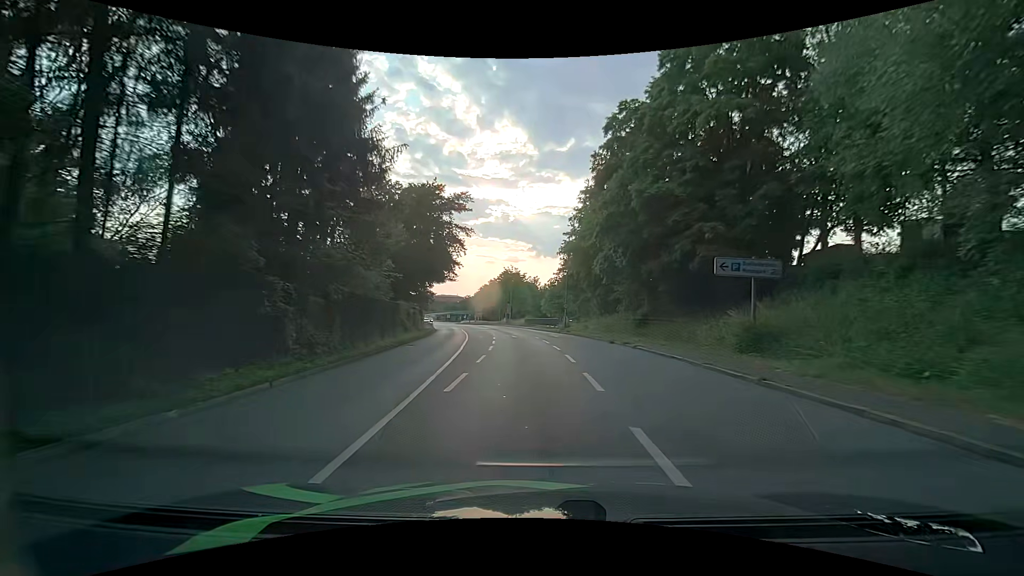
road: primary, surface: asphalt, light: Day
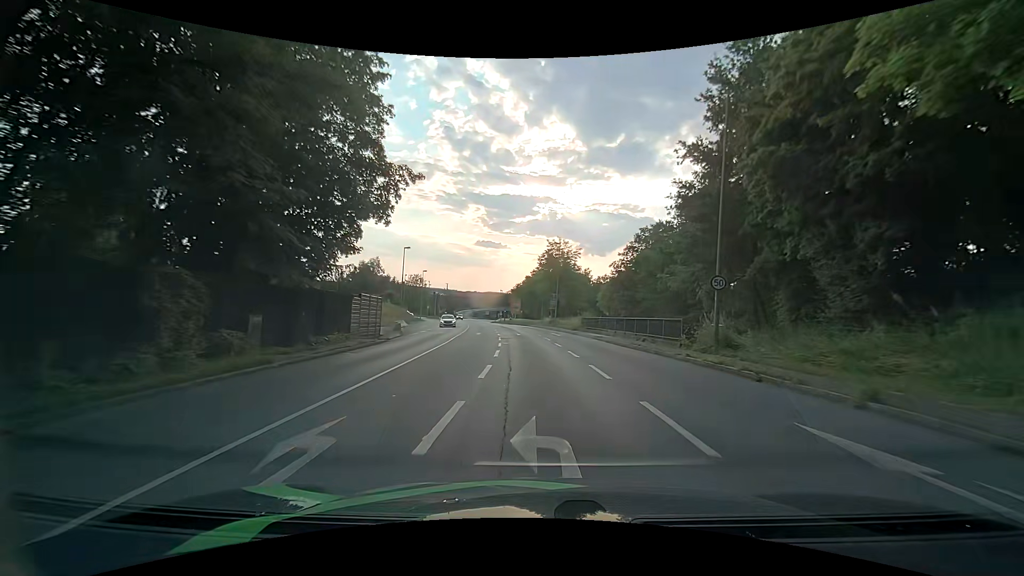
(-1.9, +34.0) m; -5°
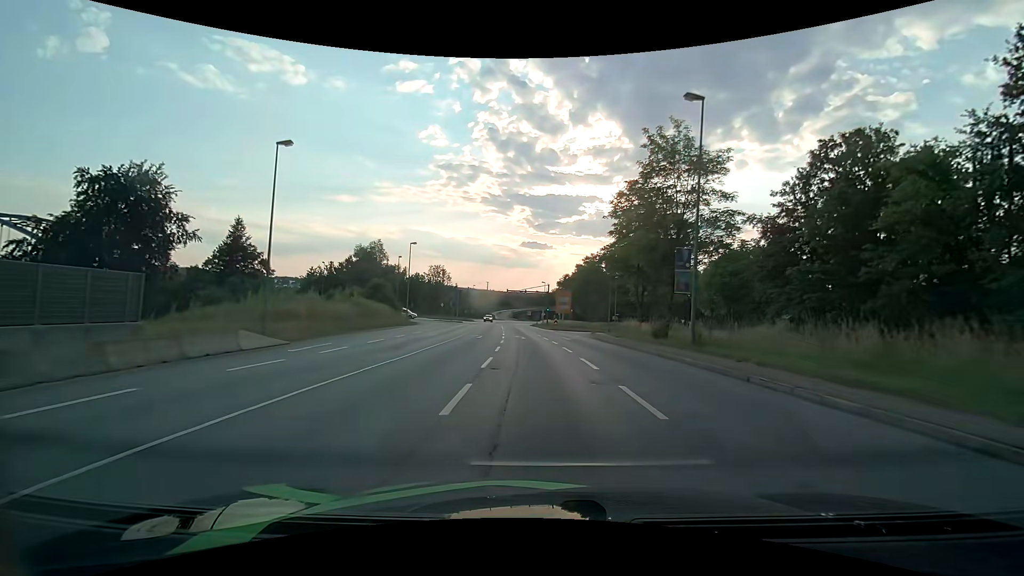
(-2.2, +40.1) m; -6°
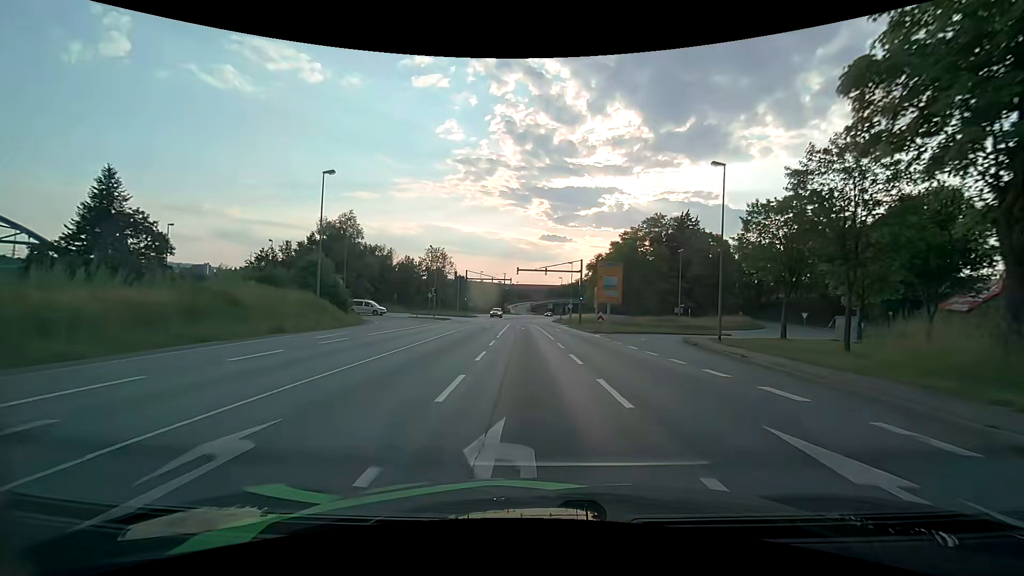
(-0.6, +29.4) m; -2°
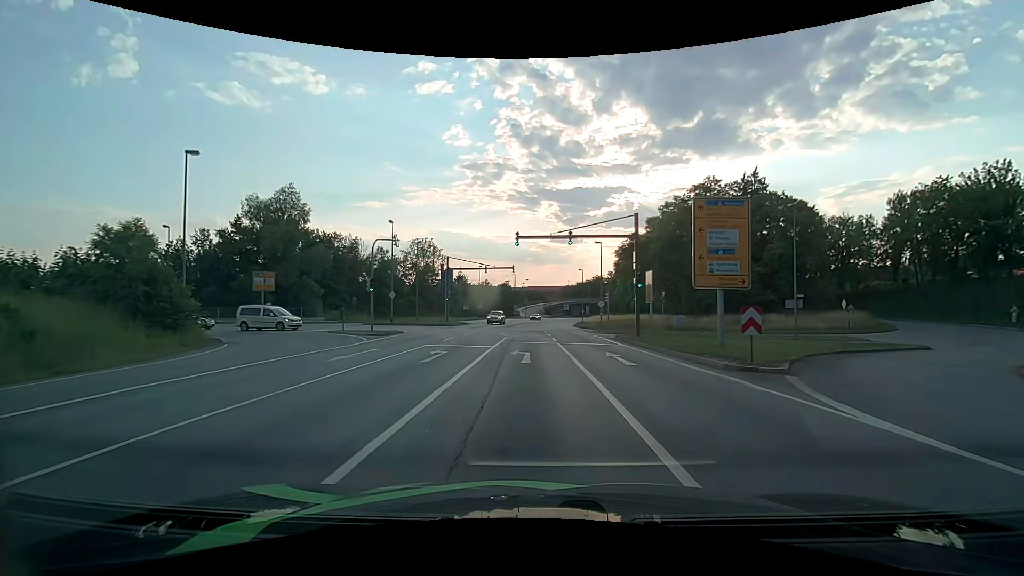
(-0.3, +24.9) m; -1°
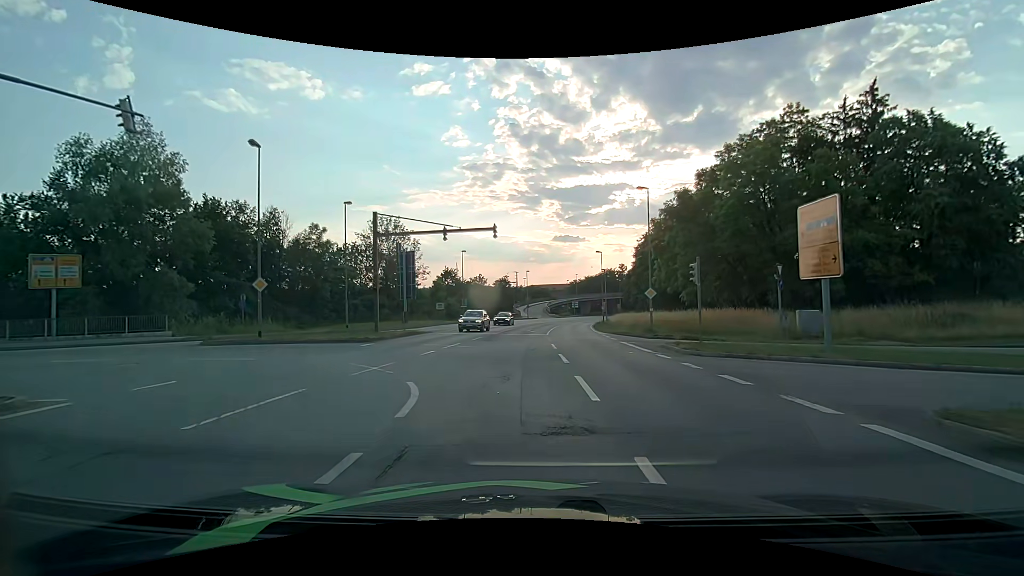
(-0.1, +23.8) m; 0°
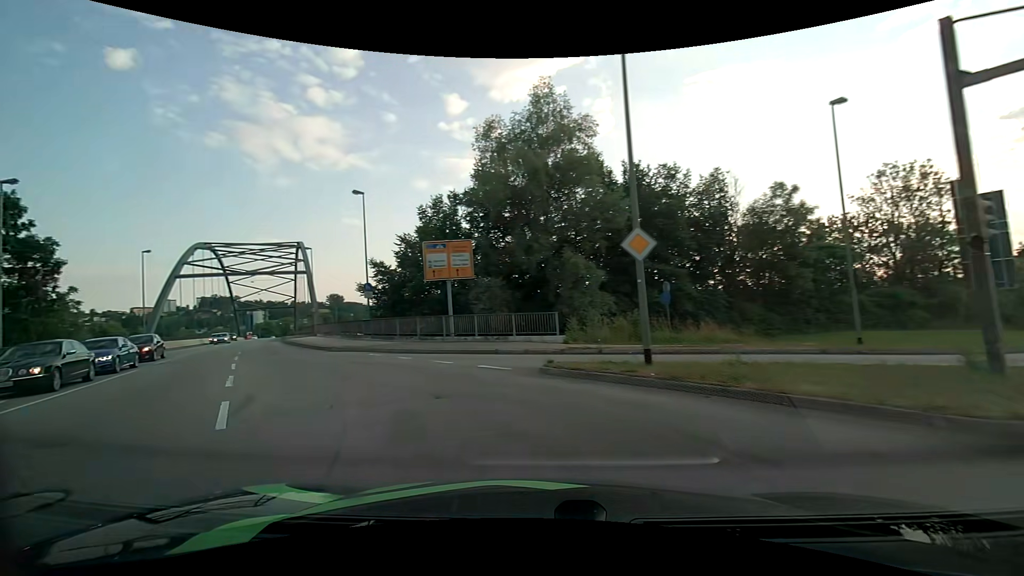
(-5.5, +16.7) m; -49°
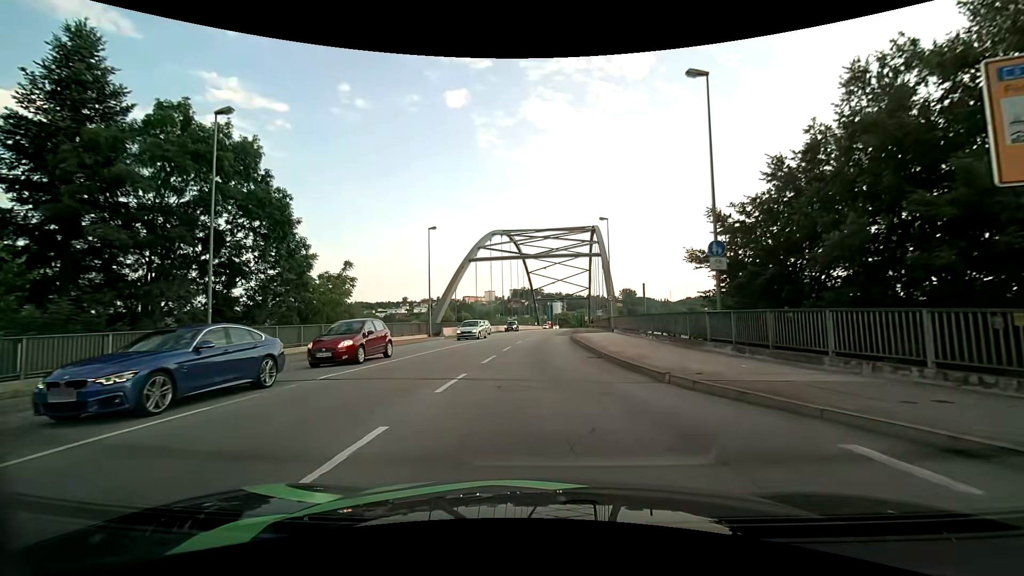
(-6.8, +15.7) m; -35°
(0, +10) (0, +20) (+1, +30) (+1, +40) (+2, +50) (+3, +60) (+4, +70) (+5, +80) (+5, +90) (+6, +100) m
